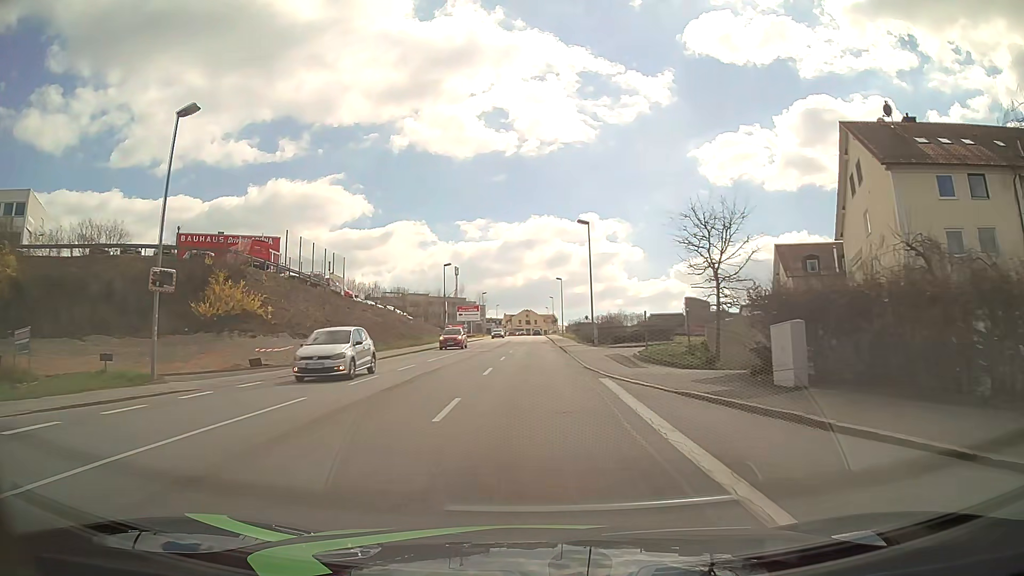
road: tertiary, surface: asphalt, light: Day
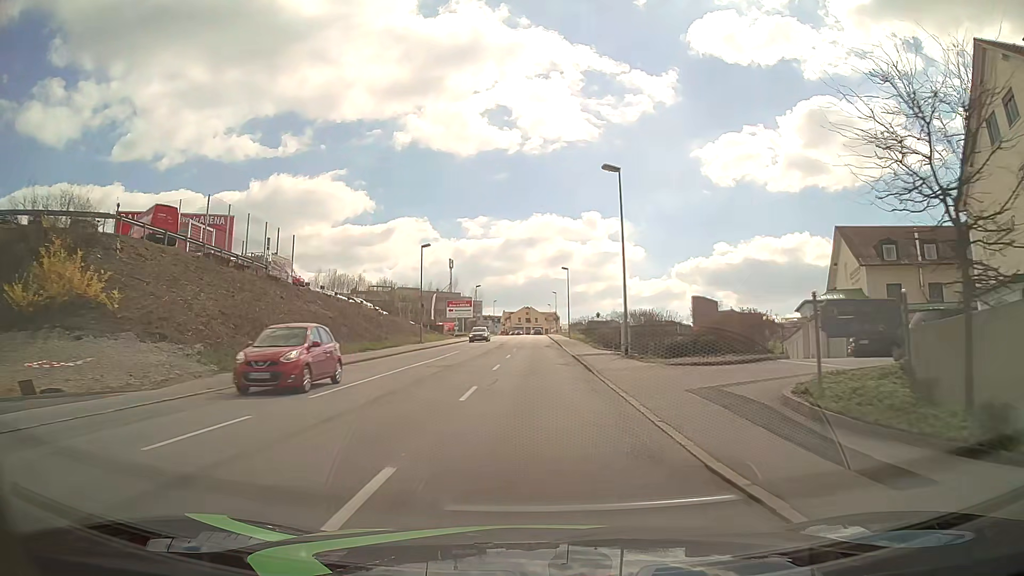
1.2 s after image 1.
(0.0, +15.2) m; 0°
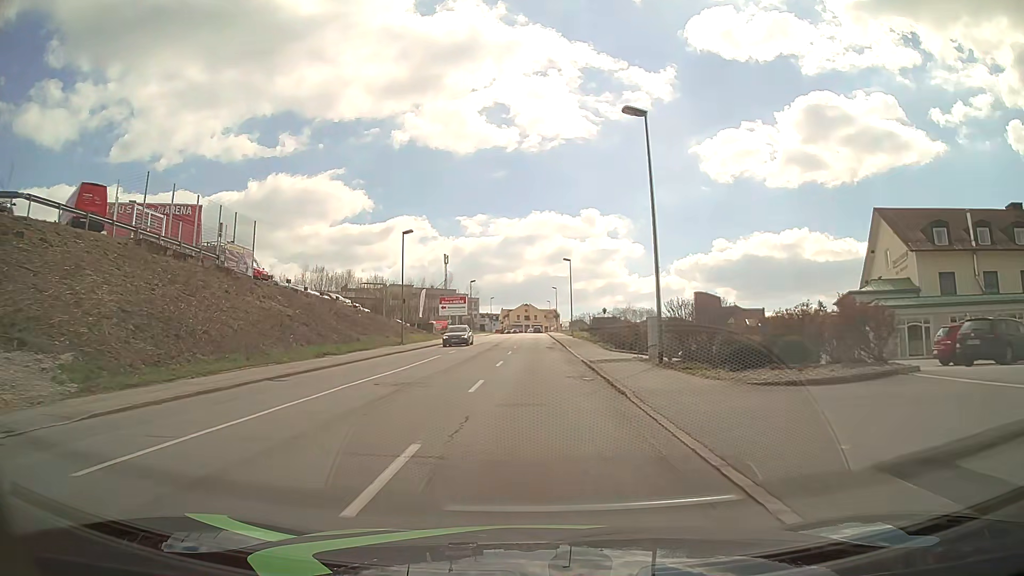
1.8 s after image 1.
(0.0, +7.6) m; 0°
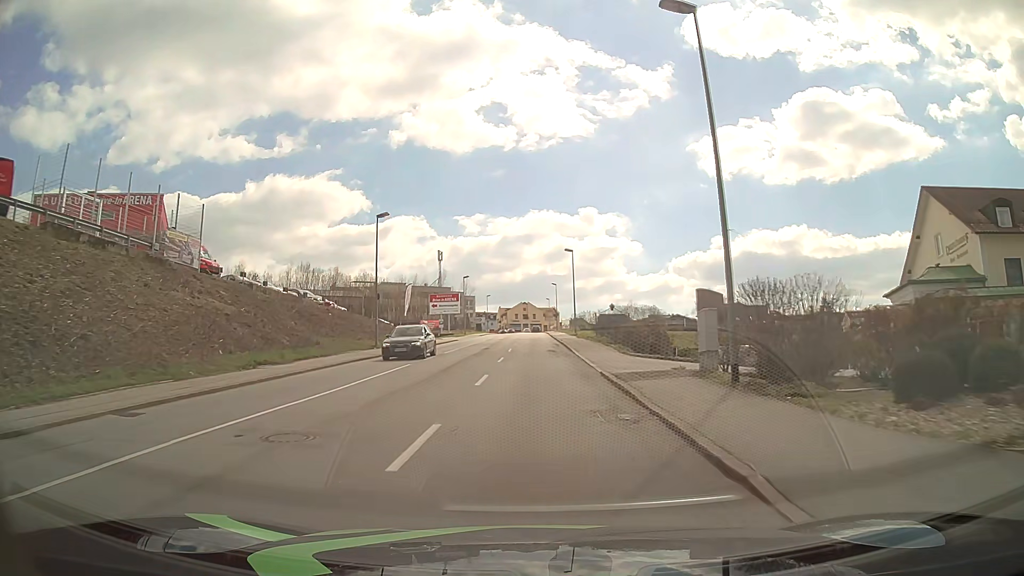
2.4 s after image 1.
(0.0, +7.6) m; 0°
